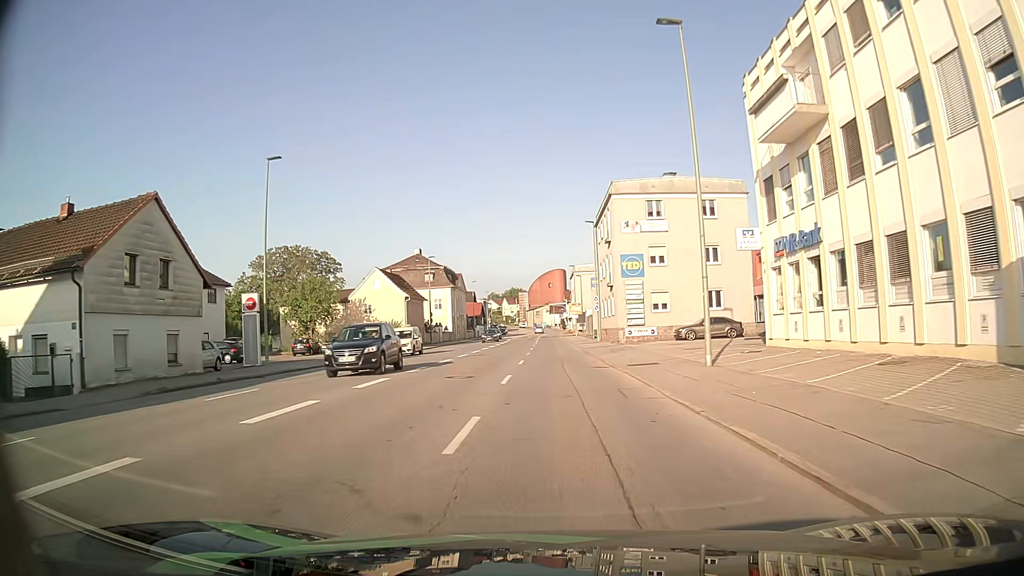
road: tertiary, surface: asphalt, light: Day
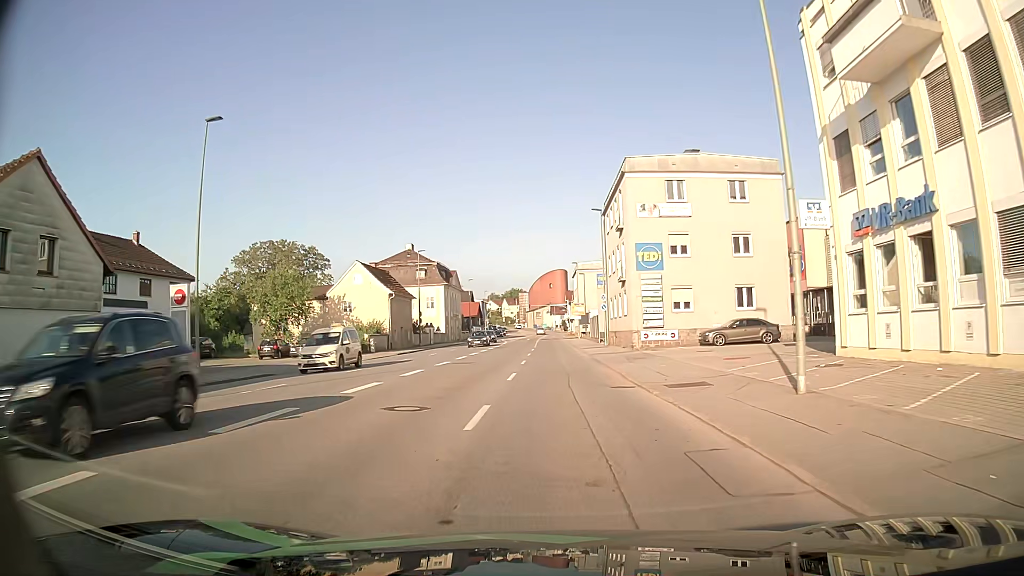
(0.0, +7.0) m; 0°
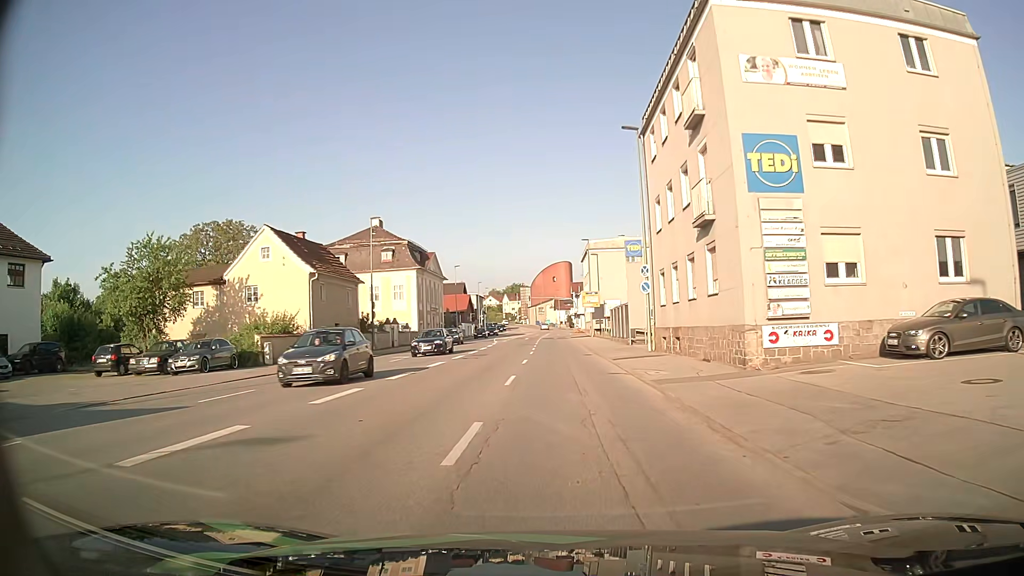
(-0.1, +20.5) m; -1°
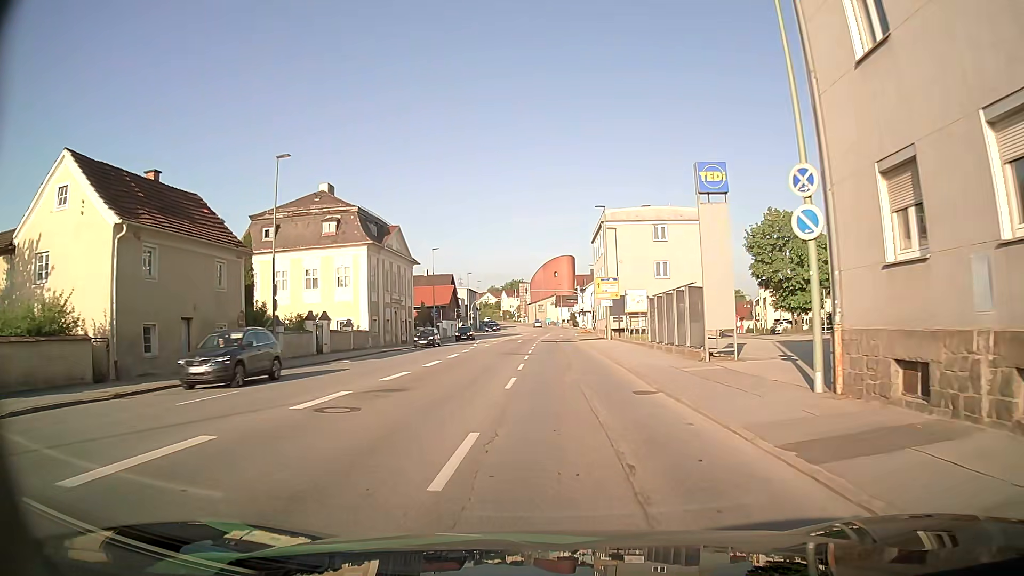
(0.0, +19.0) m; 0°
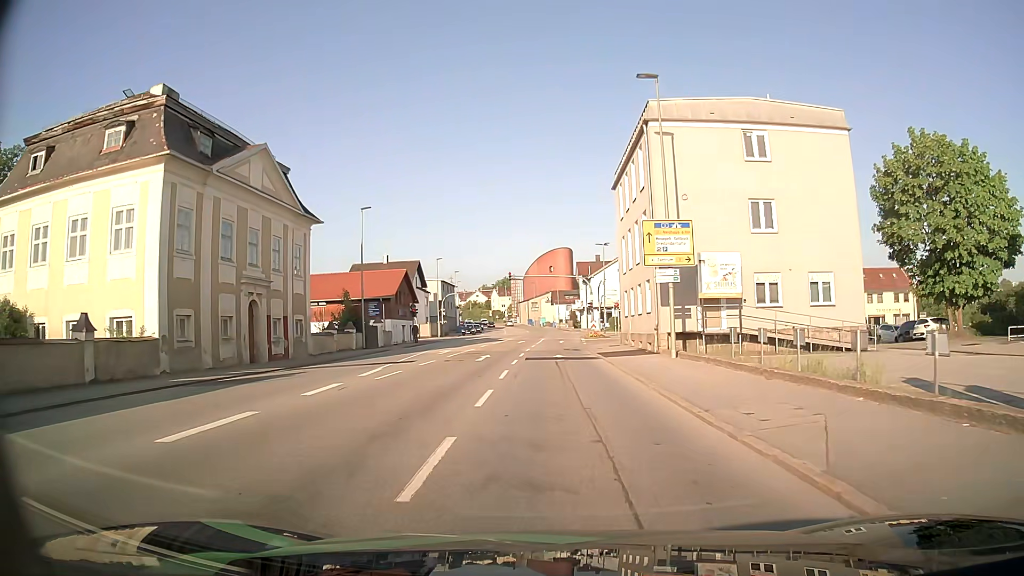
(+0.3, +27.4) m; +1°
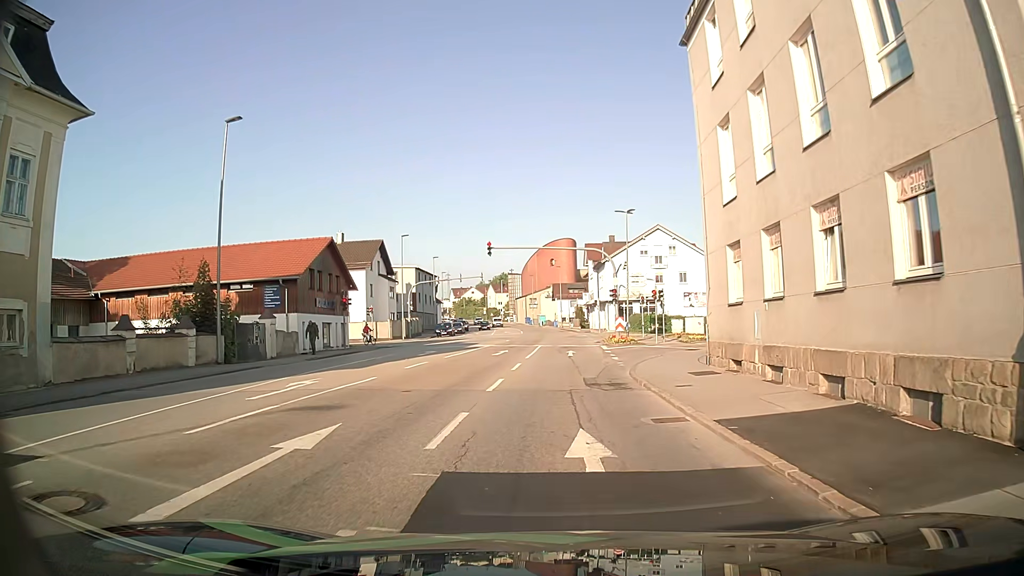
(0.0, +22.0) m; 0°
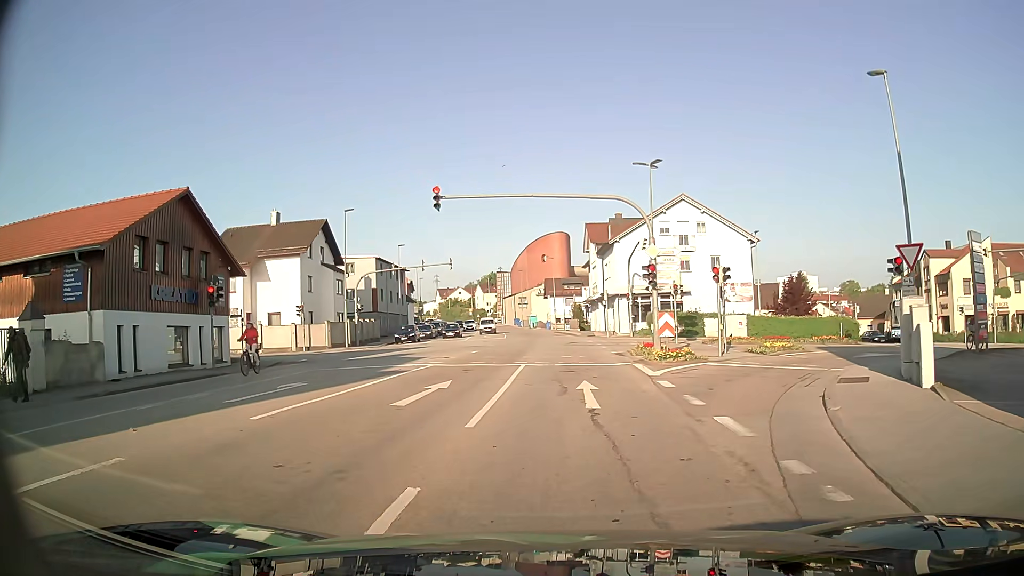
(0.0, +16.8) m; +1°
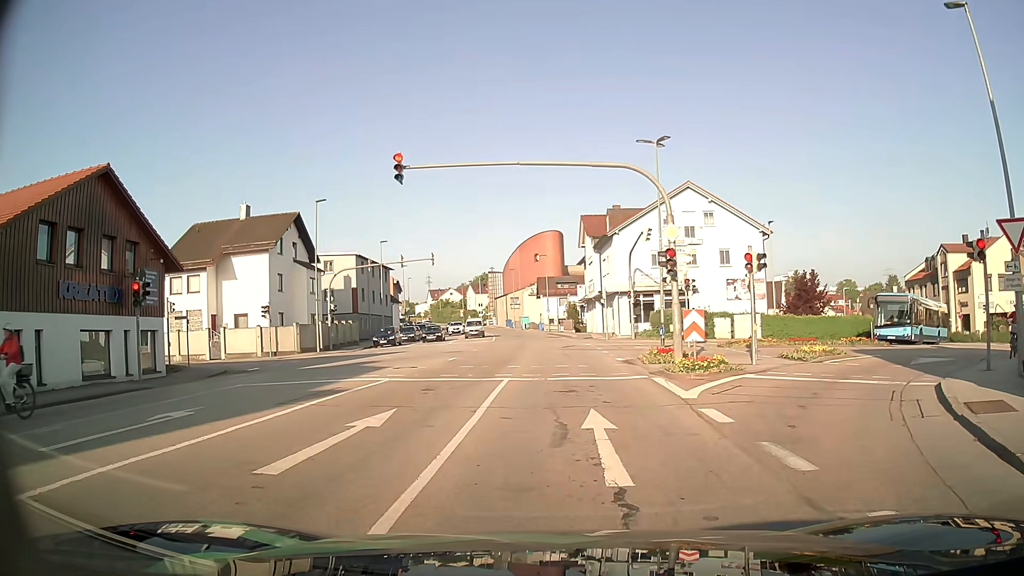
(-0.1, +4.9) m; 0°
